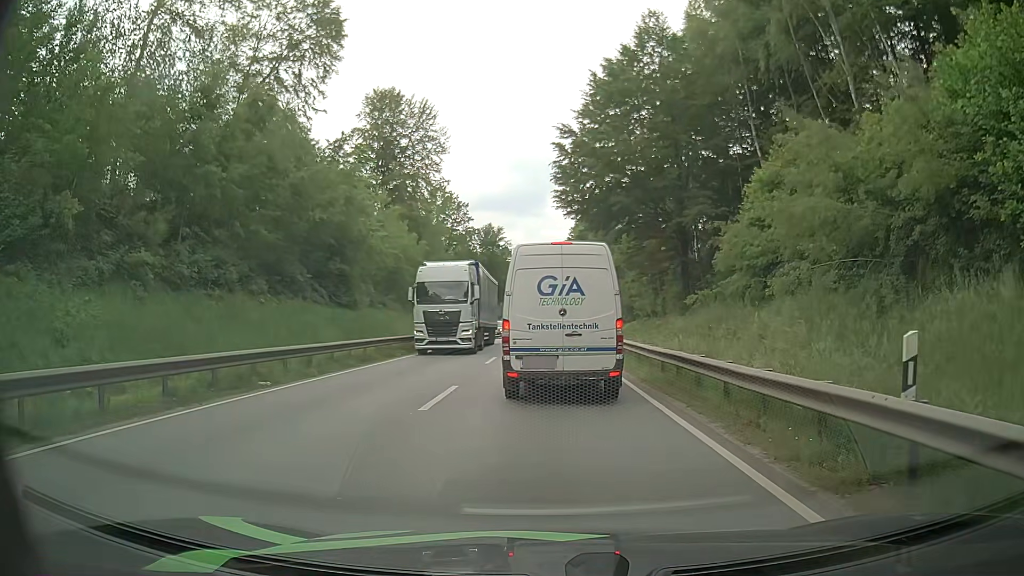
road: primary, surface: asphalt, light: Day
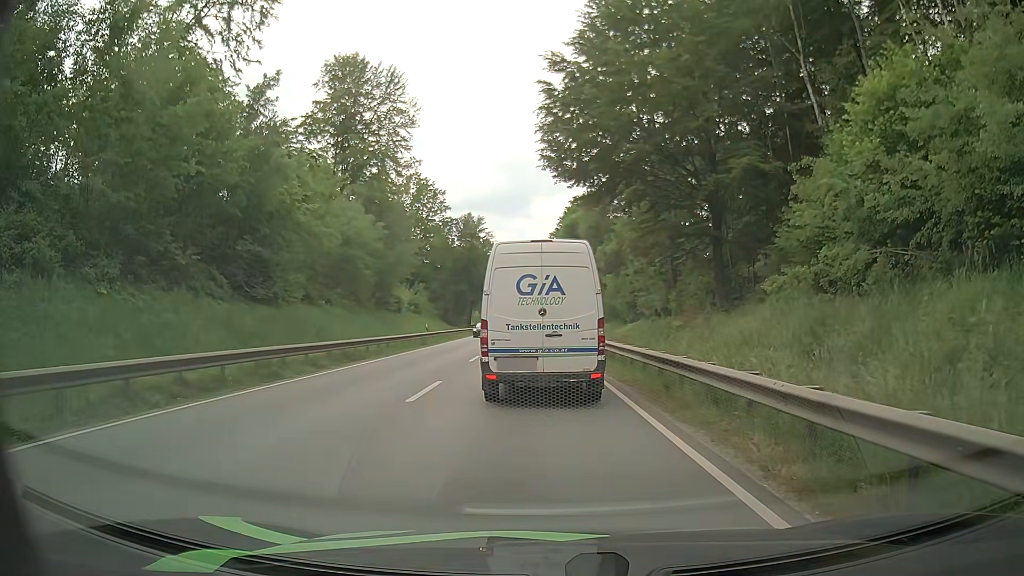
(+0.2, +10.5) m; -1°
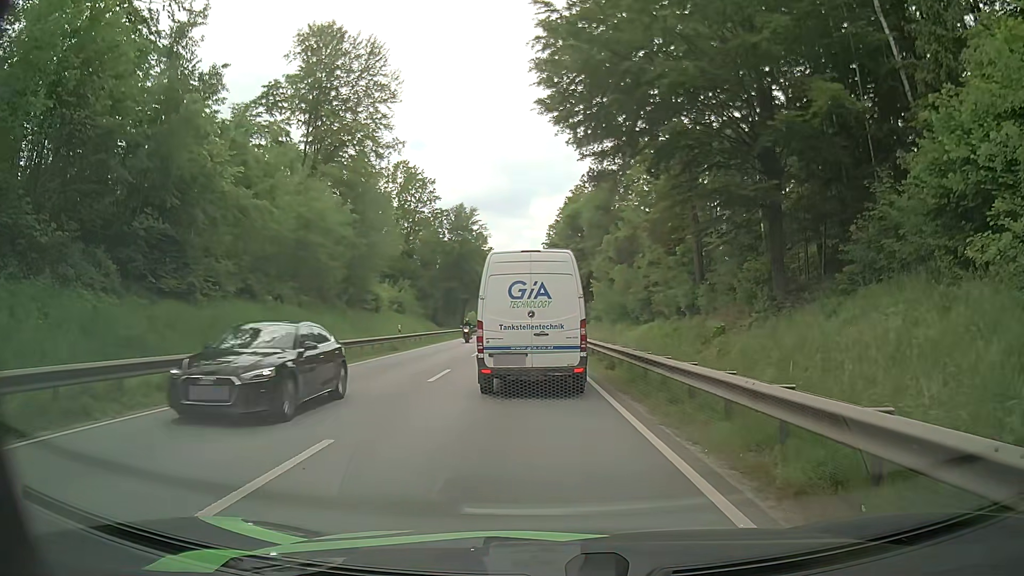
(+0.4, +7.9) m; +2°
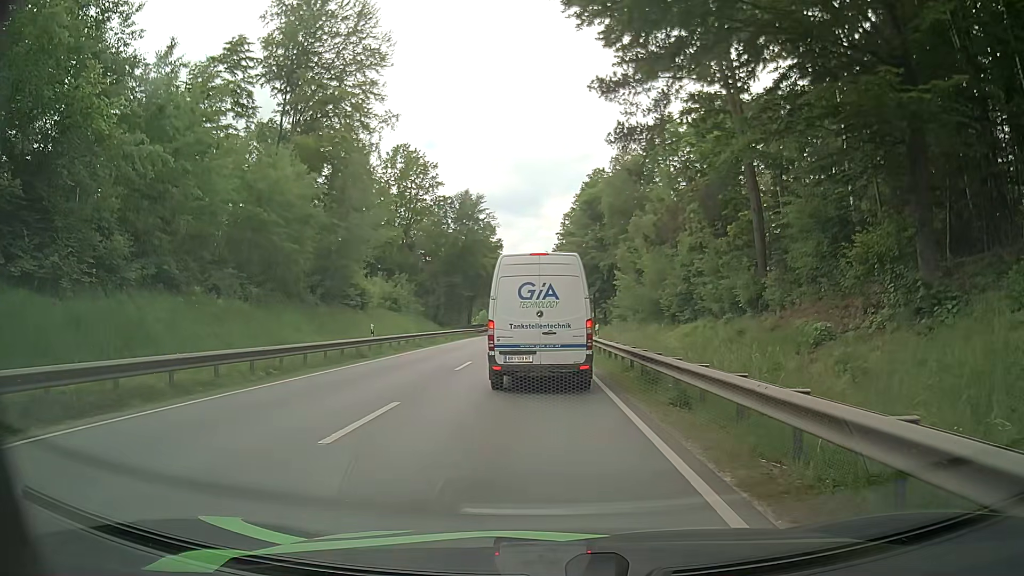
(-0.1, +8.4) m; -1°
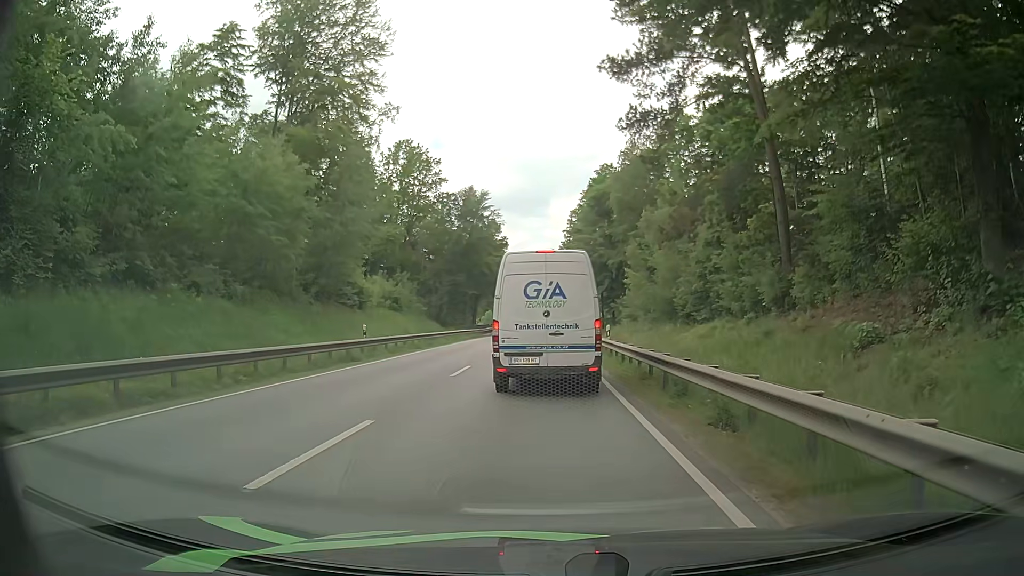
(0.0, +2.2) m; -2°
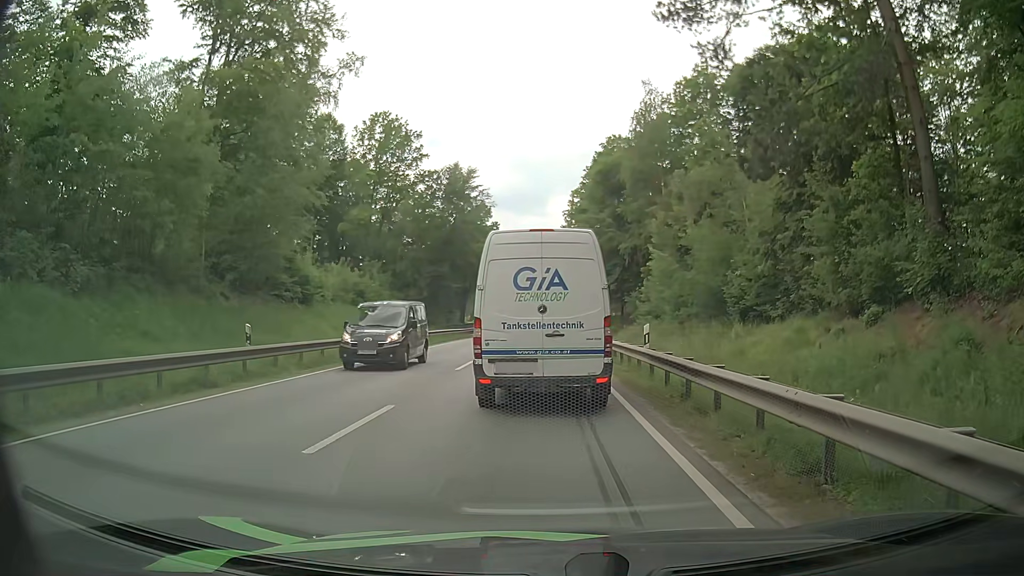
(+0.1, +10.4) m; -1°
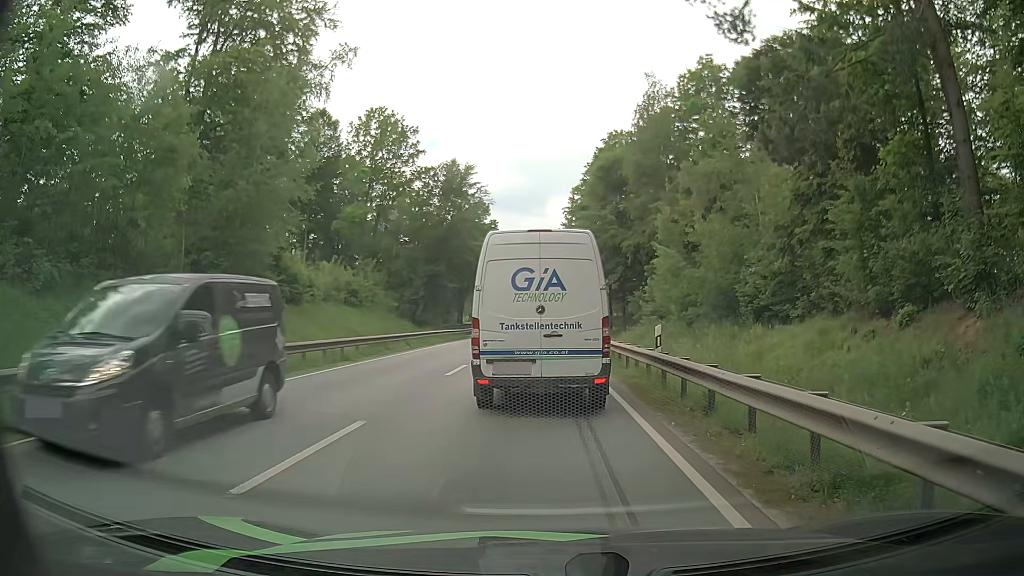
(+0.1, +1.7) m; +2°
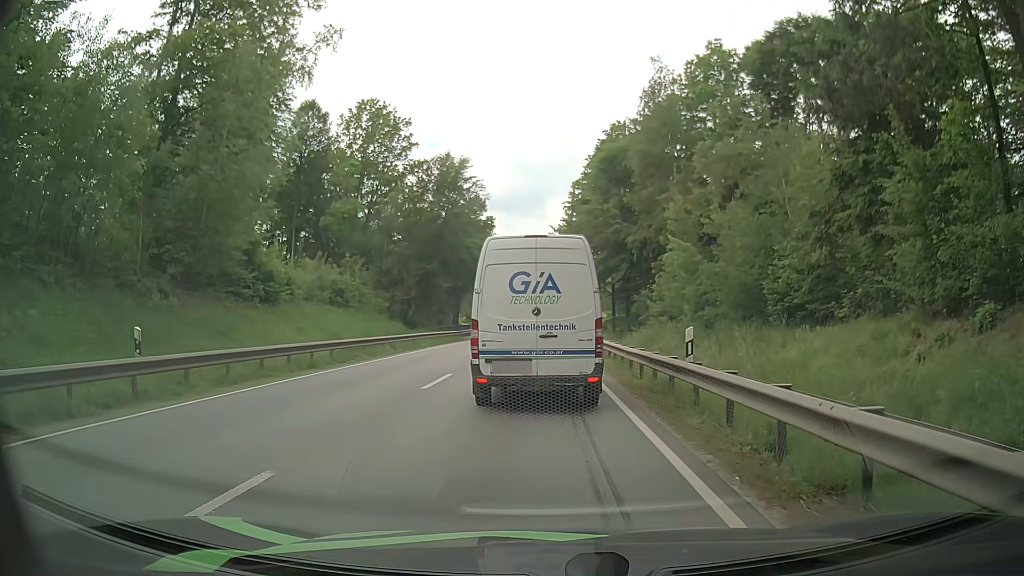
(0.0, +3.1) m; +1°
